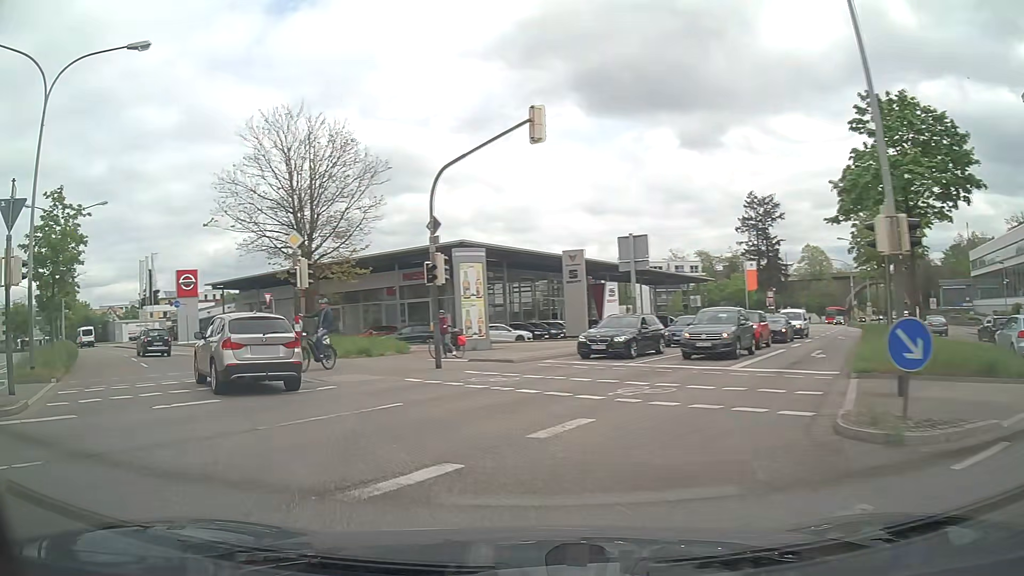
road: secondary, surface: asphalt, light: Day
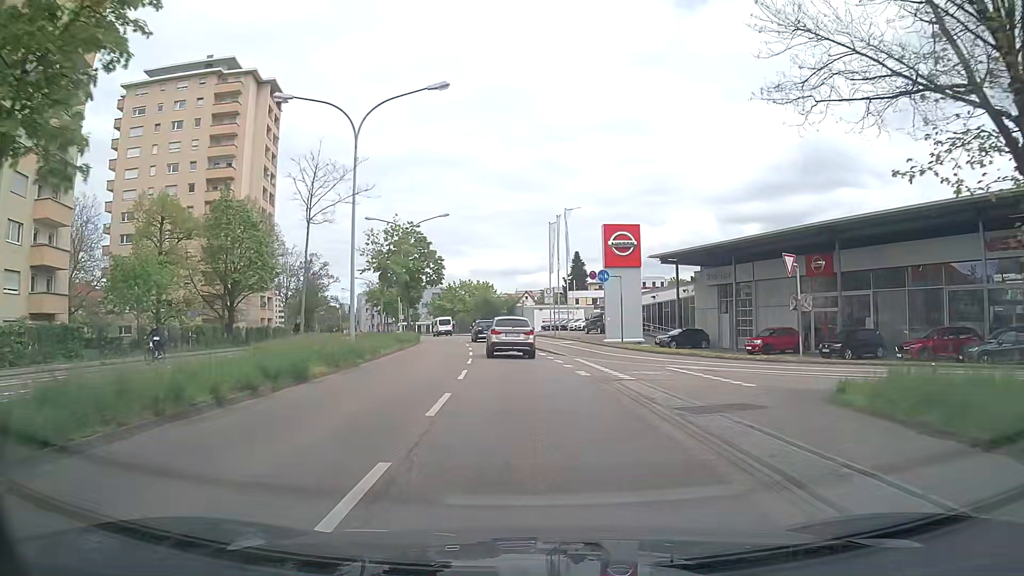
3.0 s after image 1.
(-10.3, +20.3) m; -38°
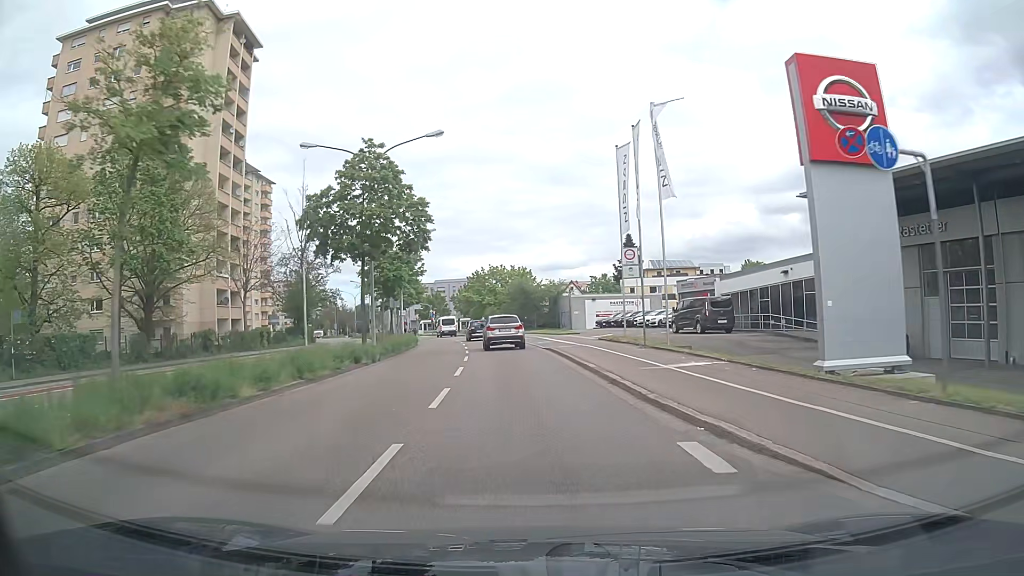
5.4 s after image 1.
(-0.6, +23.3) m; -3°
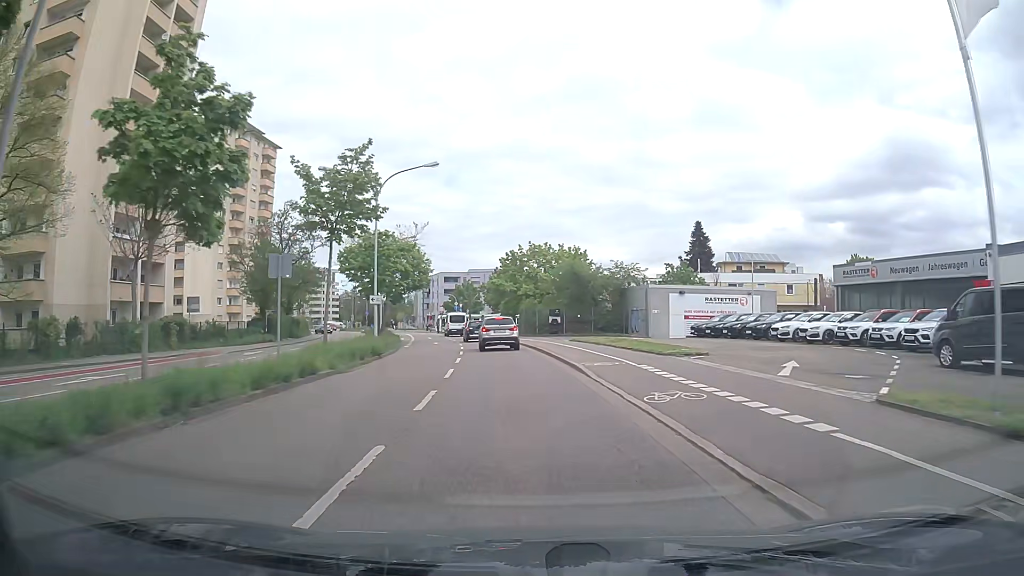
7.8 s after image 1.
(-1.0, +24.2) m; -4°
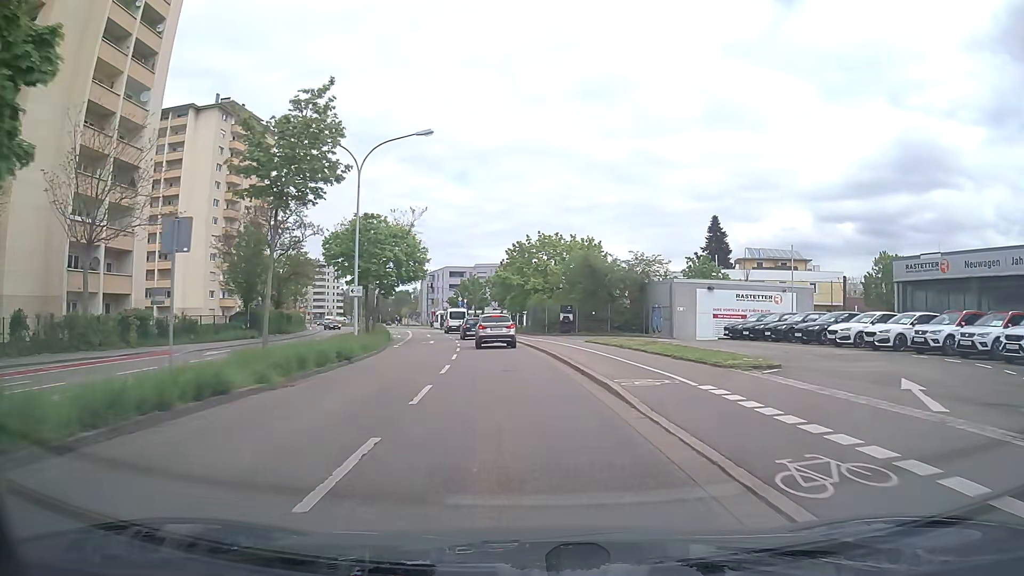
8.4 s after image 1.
(0.0, +5.6) m; 0°
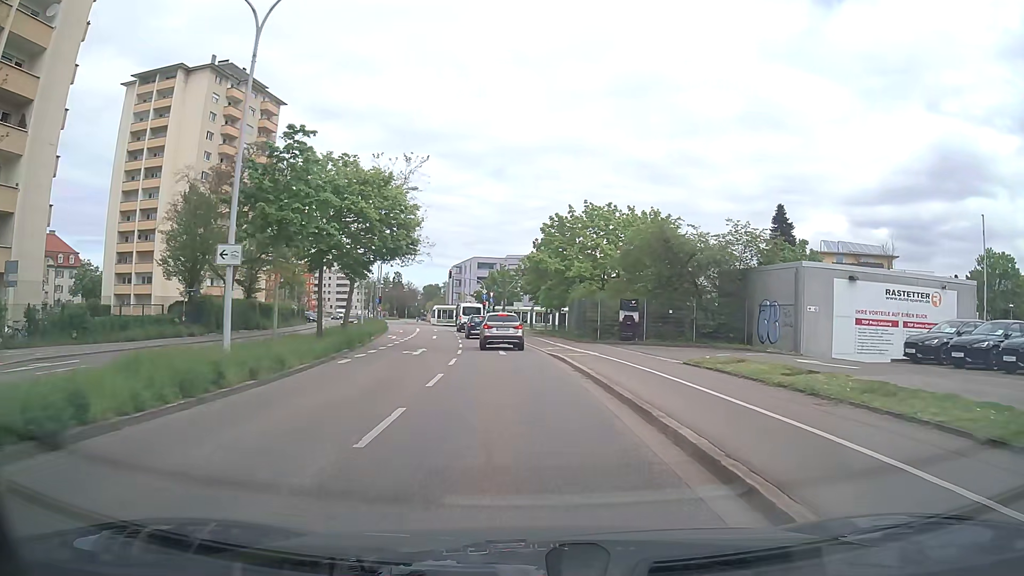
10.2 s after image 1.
(-0.4, +15.7) m; -3°
